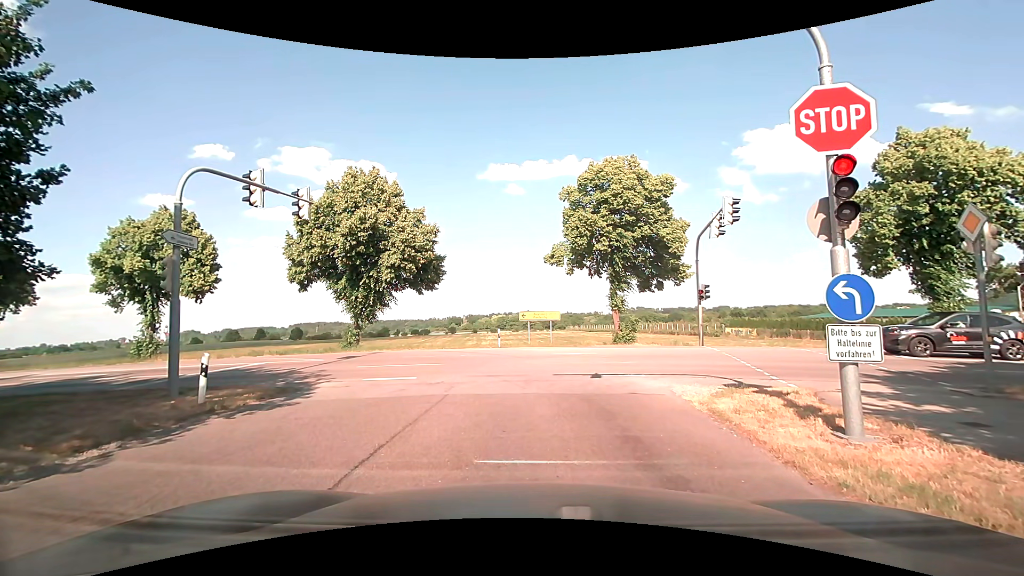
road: tertiary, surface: asphalt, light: Day
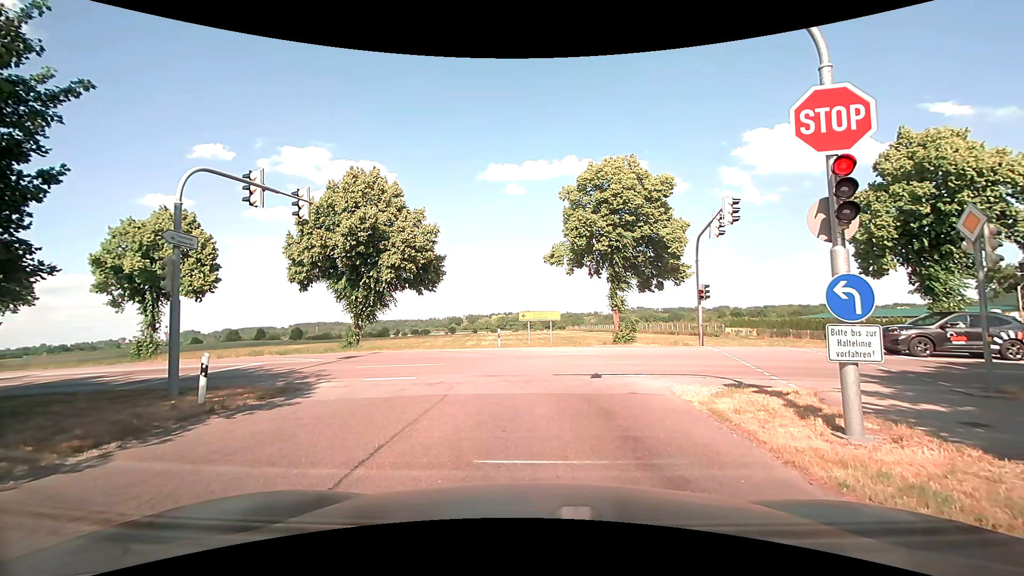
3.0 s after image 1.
(0.0, 0.0) m; 0°
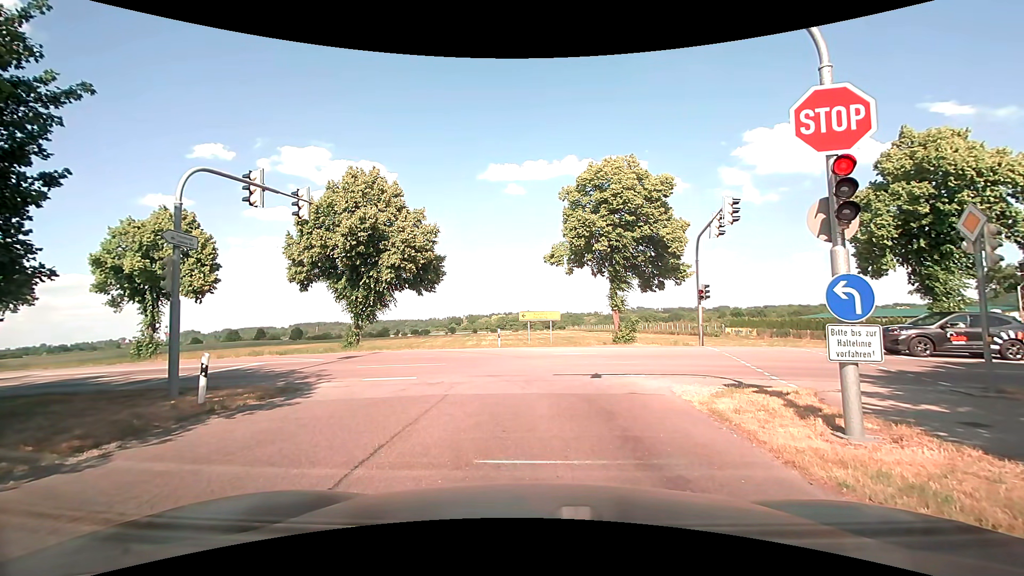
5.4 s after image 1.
(0.0, 0.0) m; 0°
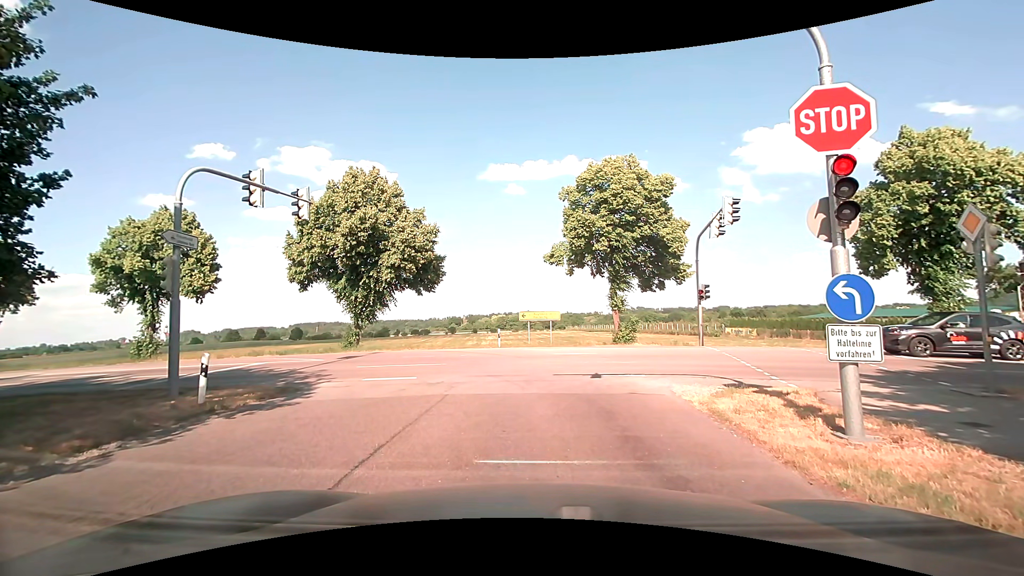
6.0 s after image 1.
(0.0, 0.0) m; 0°
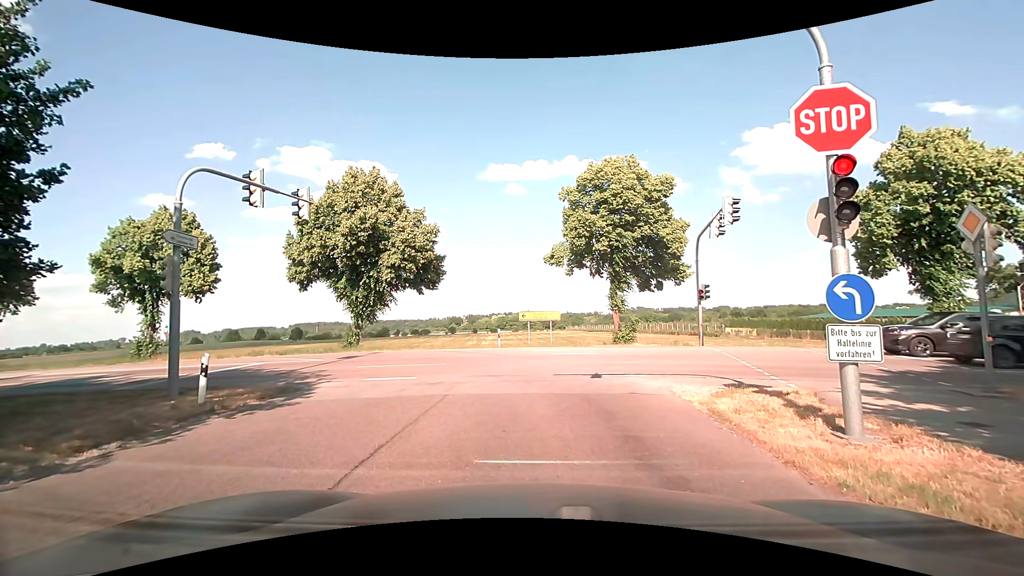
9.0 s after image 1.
(0.0, 0.0) m; 0°
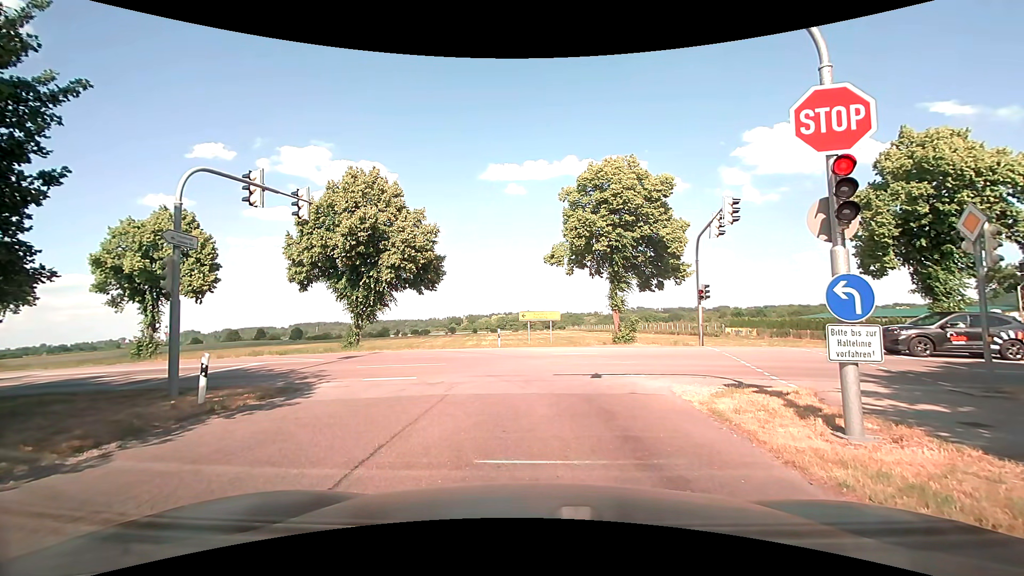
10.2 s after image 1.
(0.0, 0.0) m; 0°
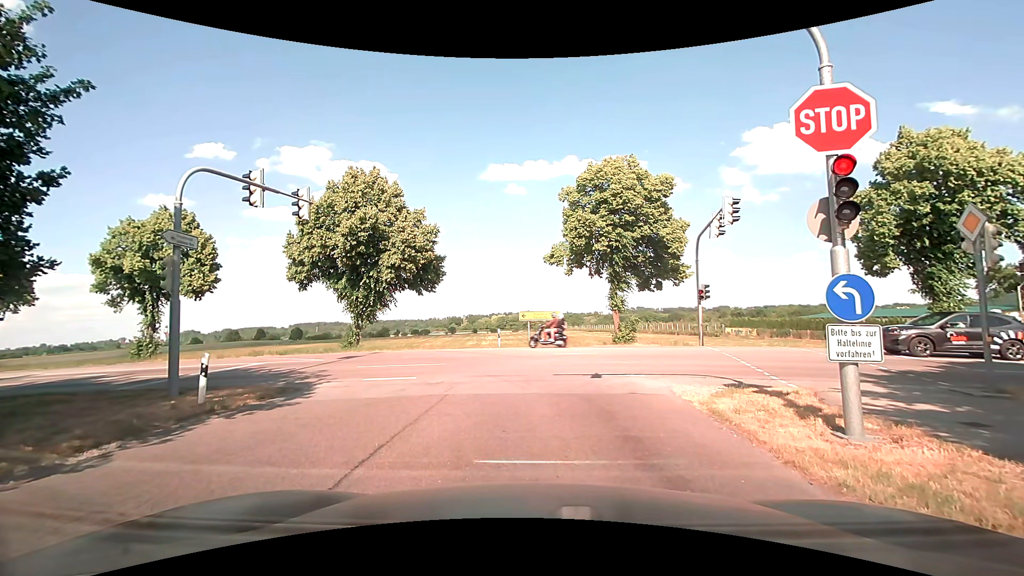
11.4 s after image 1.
(0.0, 0.0) m; 0°
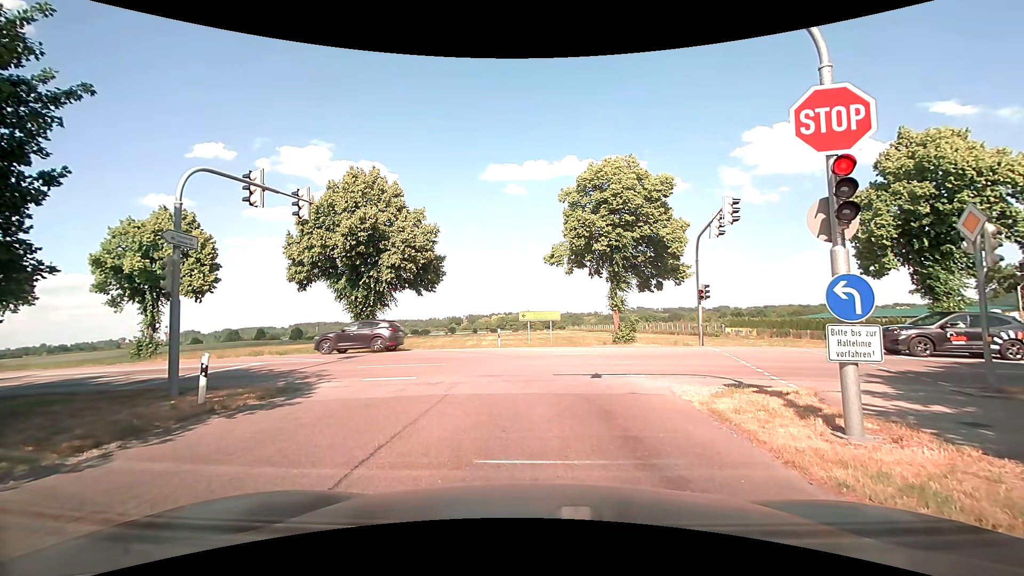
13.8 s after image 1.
(0.0, 0.0) m; 0°
